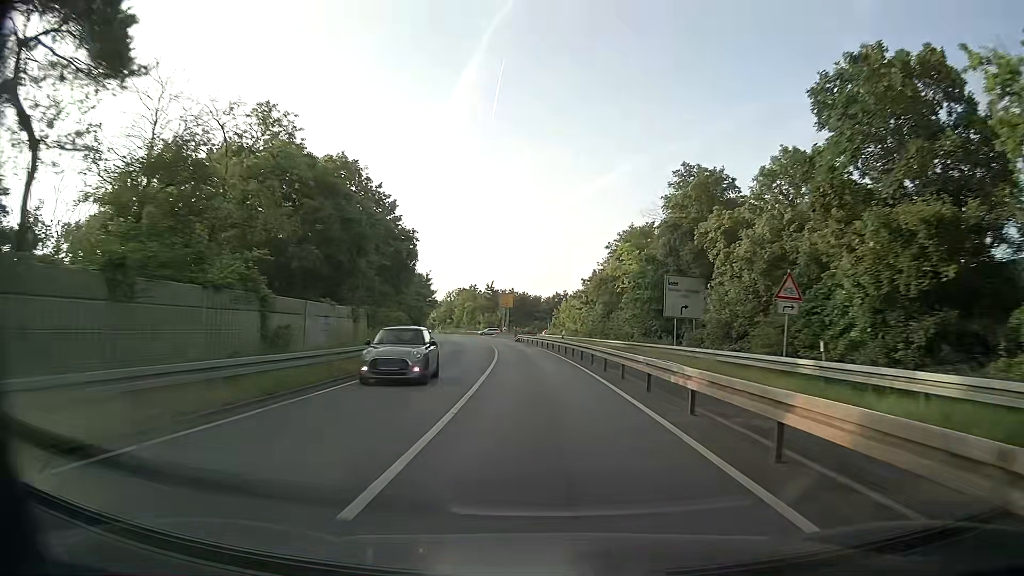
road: tertiary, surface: asphalt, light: Day
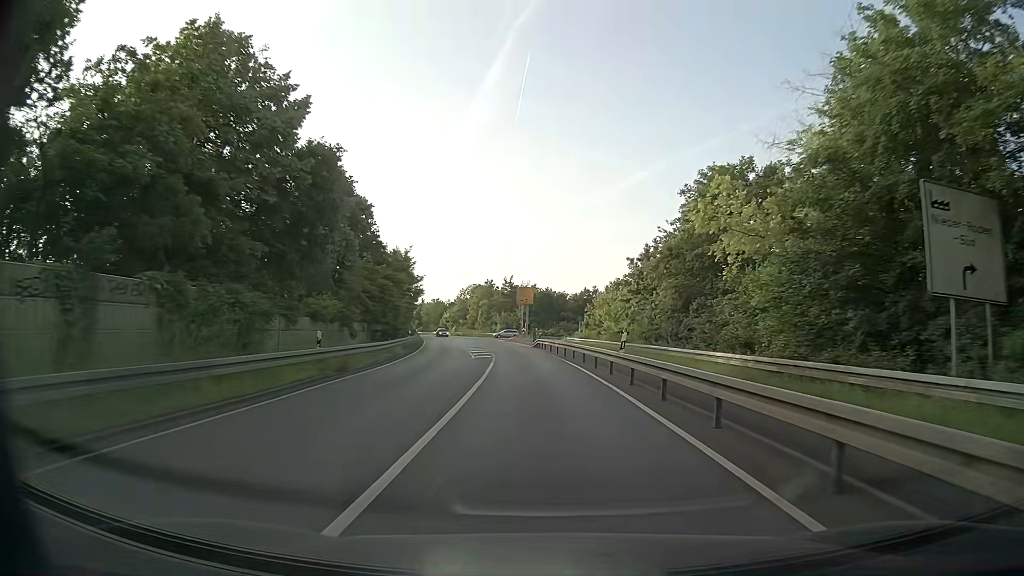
(-0.4, +21.3) m; -2°
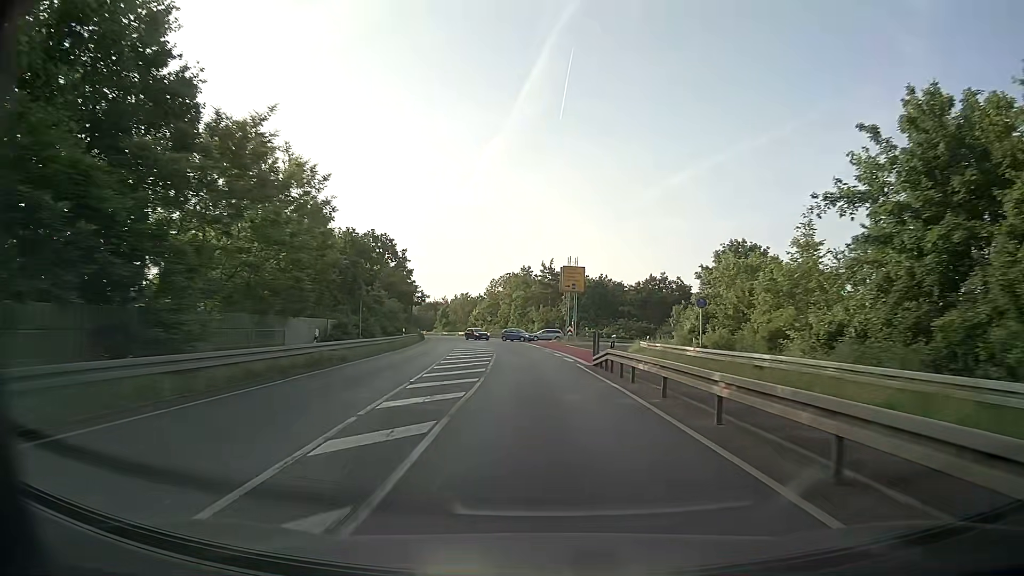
(-1.2, +31.7) m; -4°
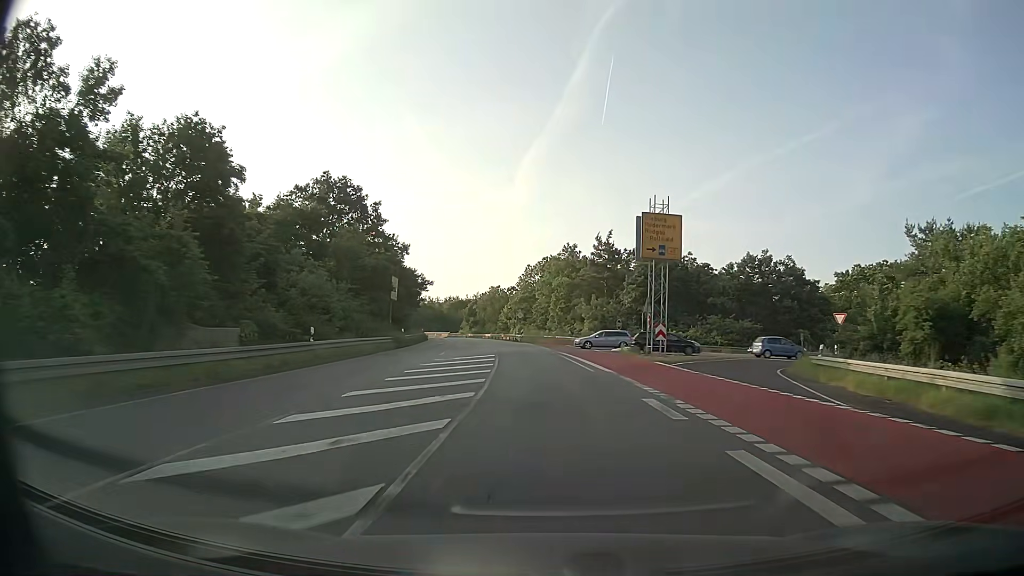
(-0.9, +31.3) m; -4°
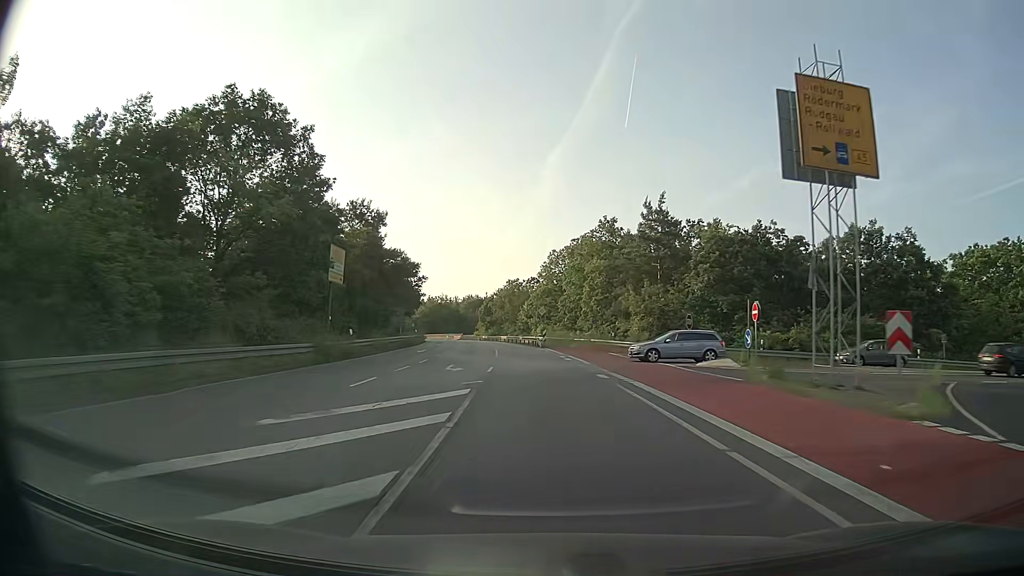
(-0.3, +20.7) m; -2°
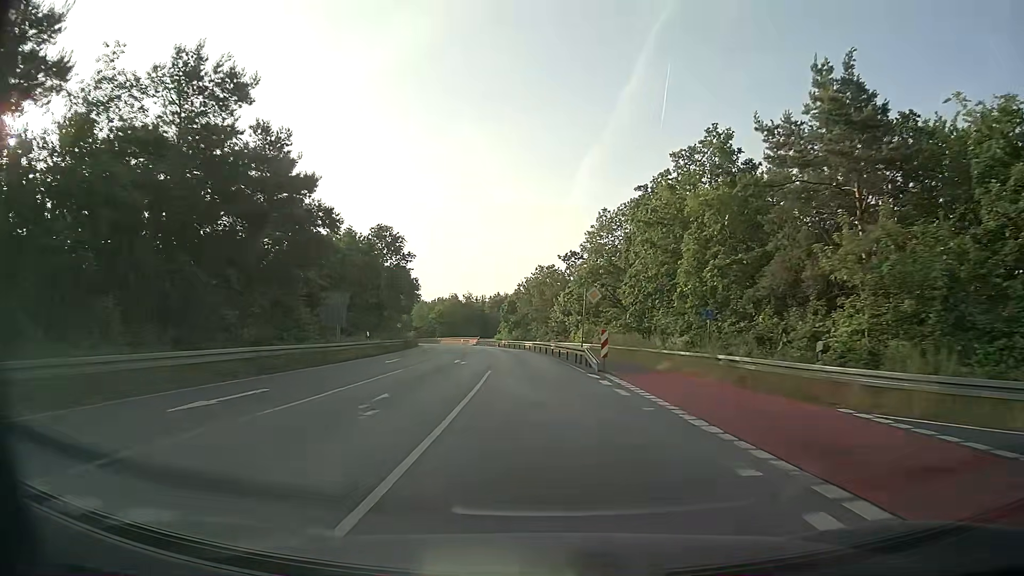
(-0.9, +30.7) m; -3°
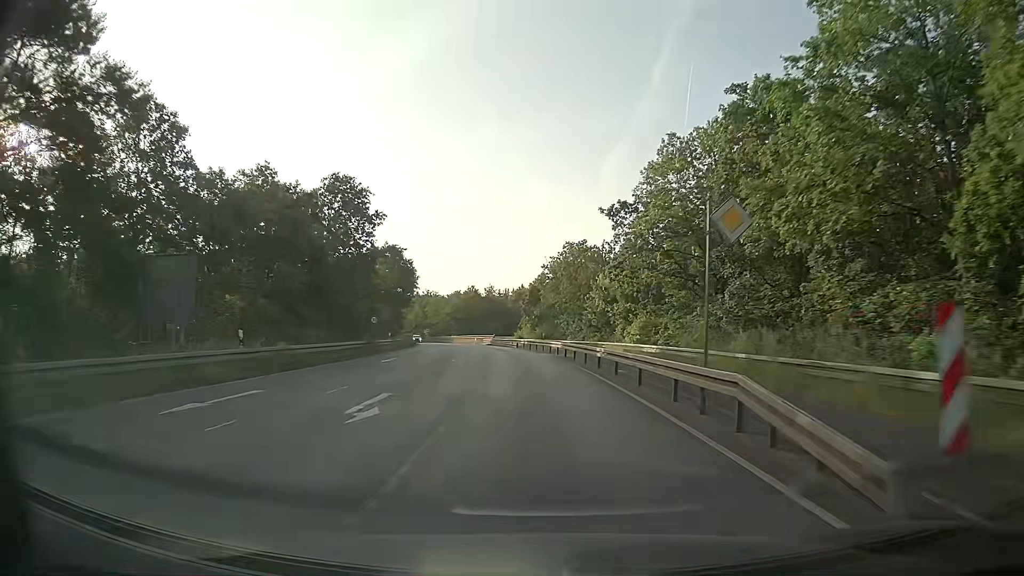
(-0.3, +20.3) m; -2°
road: secondary
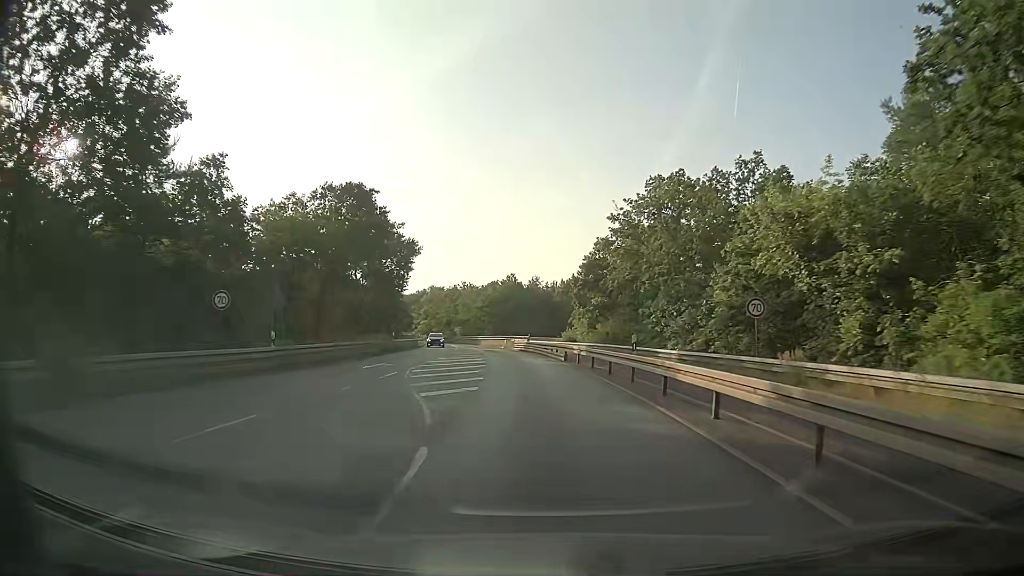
(-1.0, +30.2) m; -4°
(0, +10) (-1, +20) (-1, +30) (-2, +40) (-4, +50) (-5, +60) (-7, +70) (-8, +79) (-10, +89) (-12, +99) m
